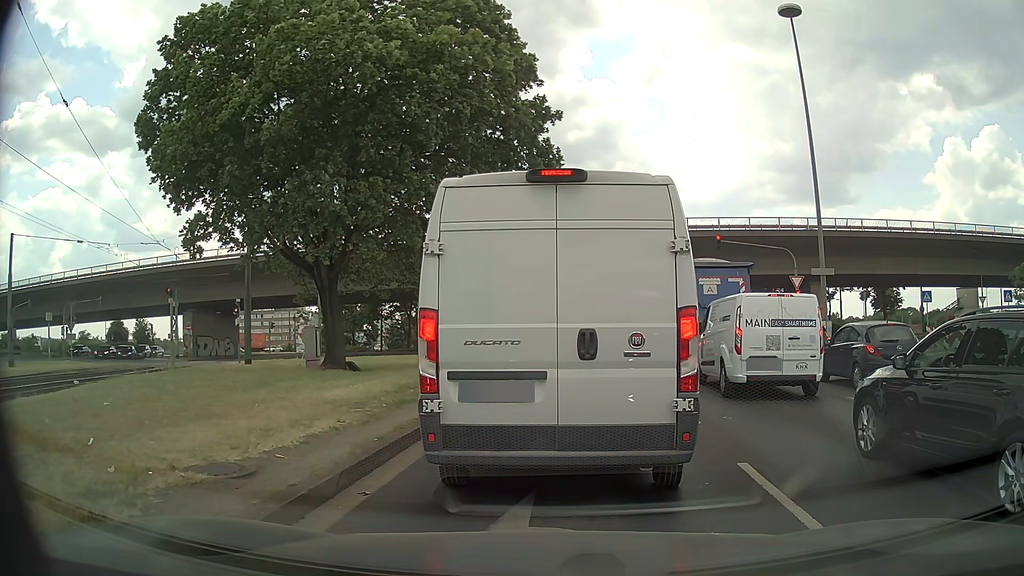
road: primary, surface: asphalt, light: Day
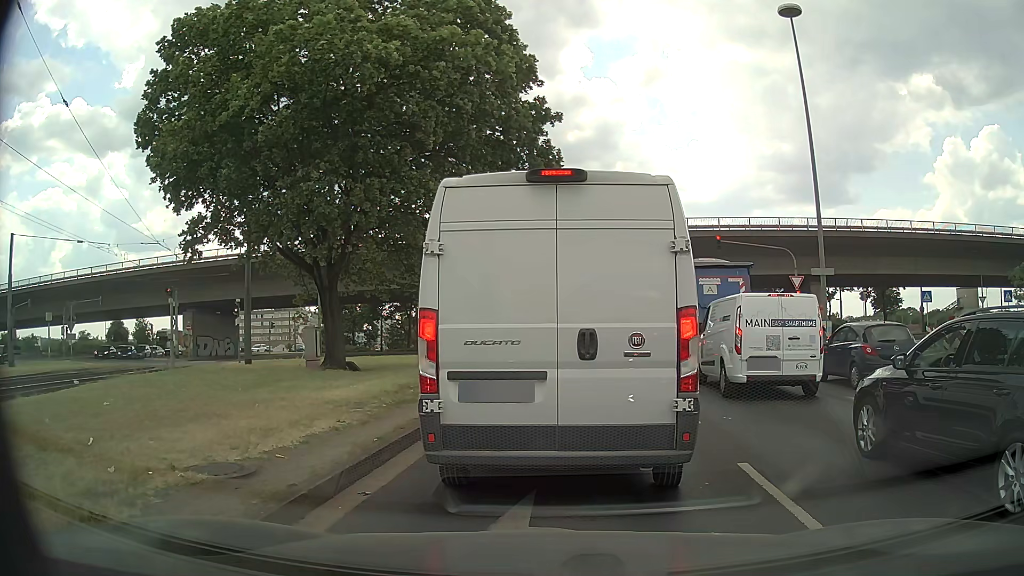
(0.0, 0.0) m; 0°
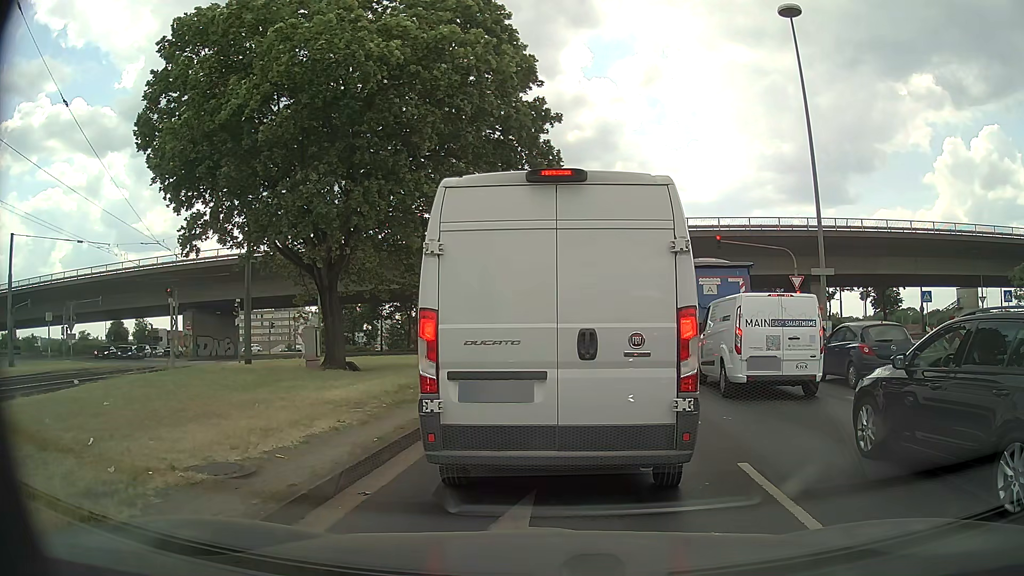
(0.0, 0.0) m; 0°
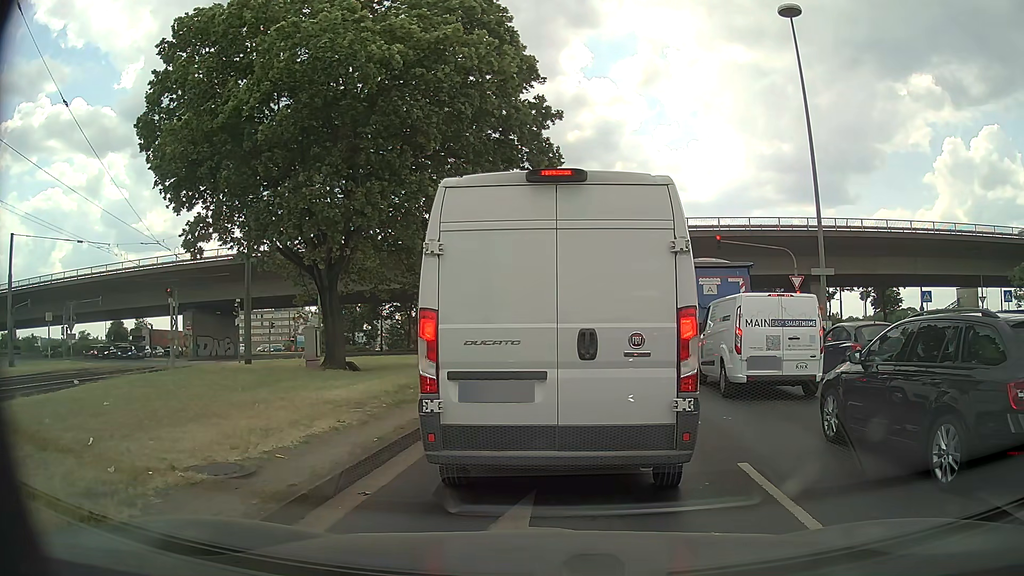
(0.0, 0.0) m; 0°
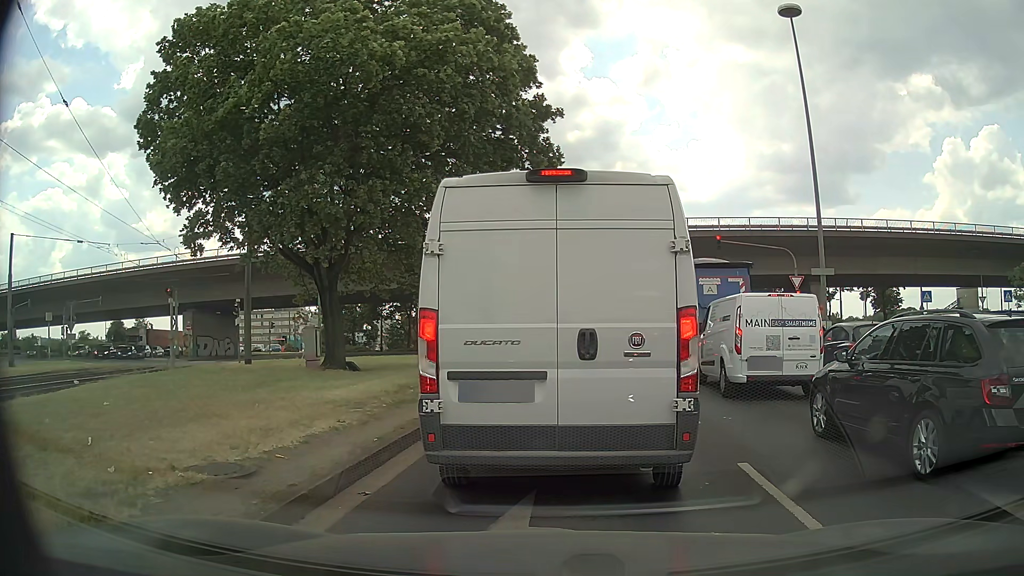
(0.0, 0.0) m; 0°
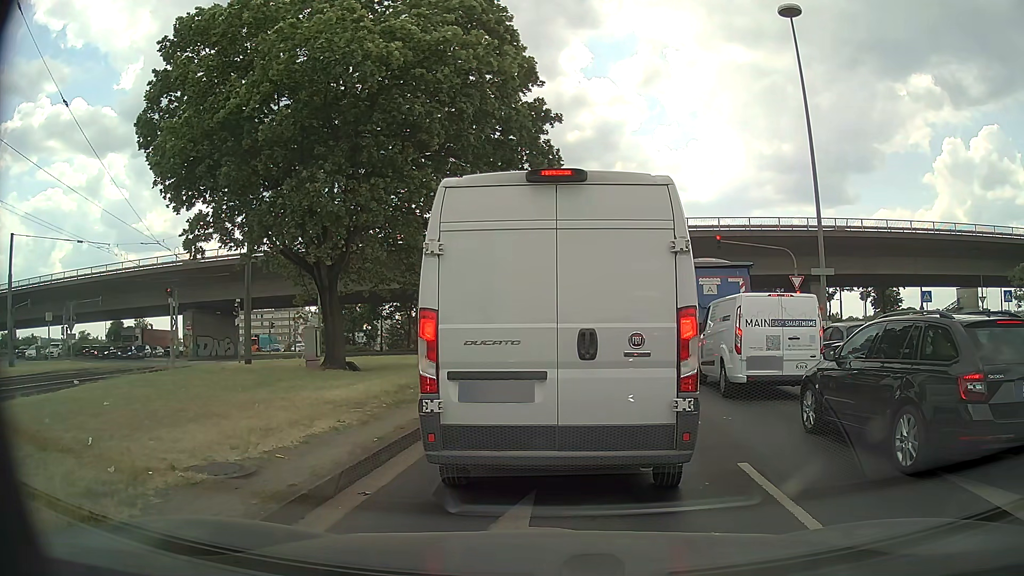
(0.0, 0.0) m; 0°
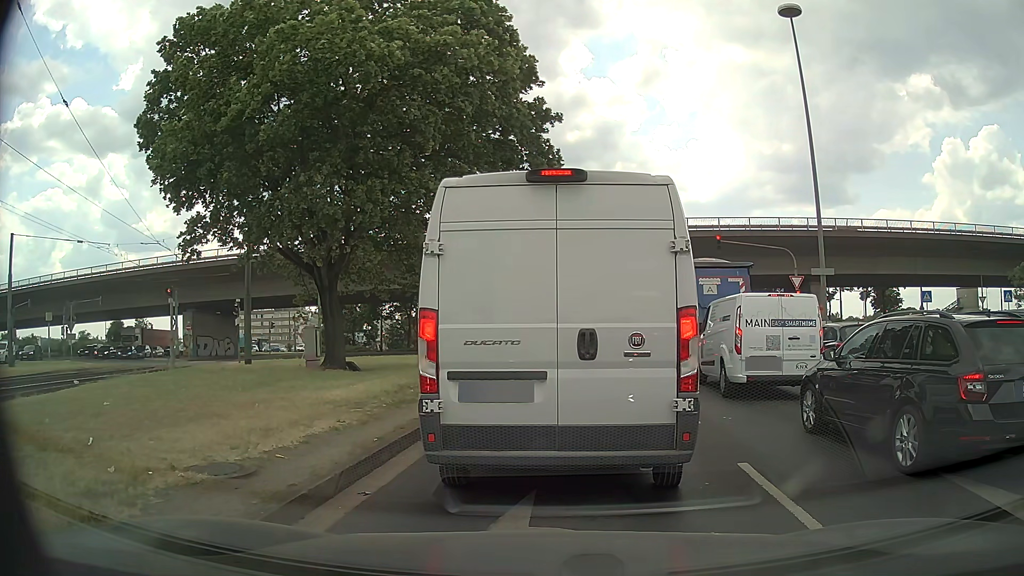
(0.0, 0.0) m; 0°
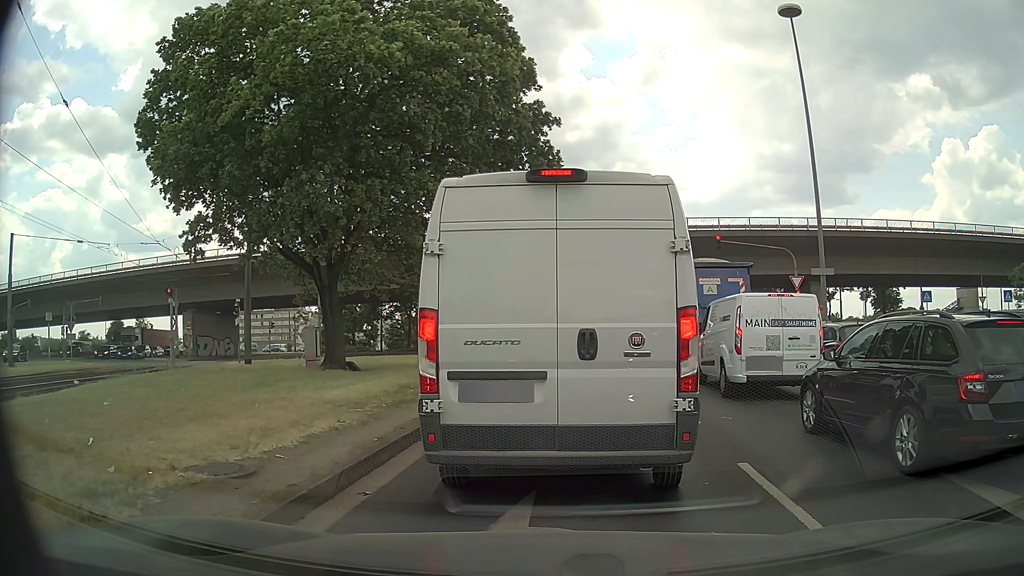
(0.0, 0.0) m; 0°
(0, +10) (+1, +20) (+2, +30) (+4, +40) (+5, +50) (+6, +60) (+7, +70) (+7, +80) (+5, +89) (+1, +99) m
